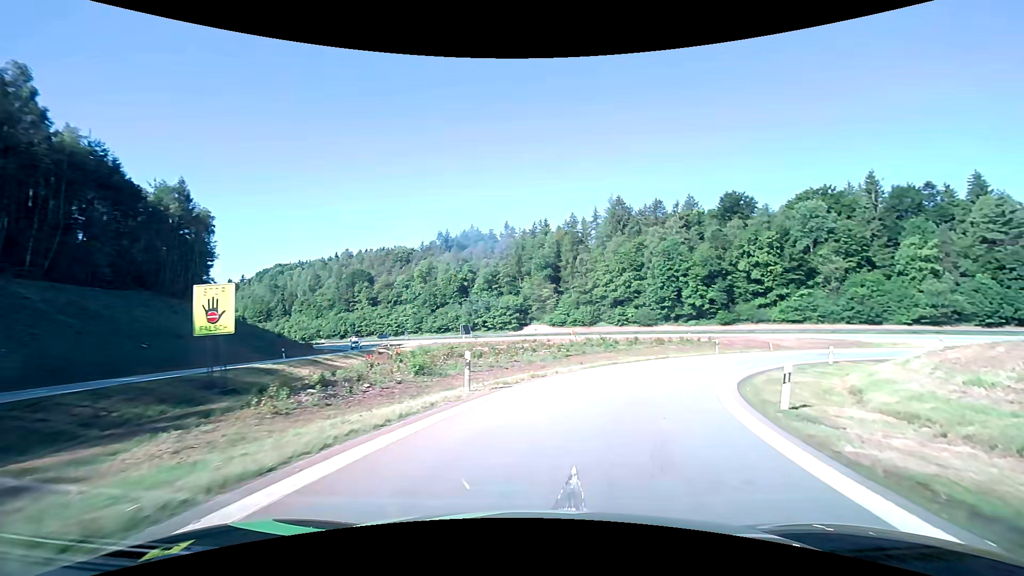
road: motorway_link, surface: asphalt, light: Day
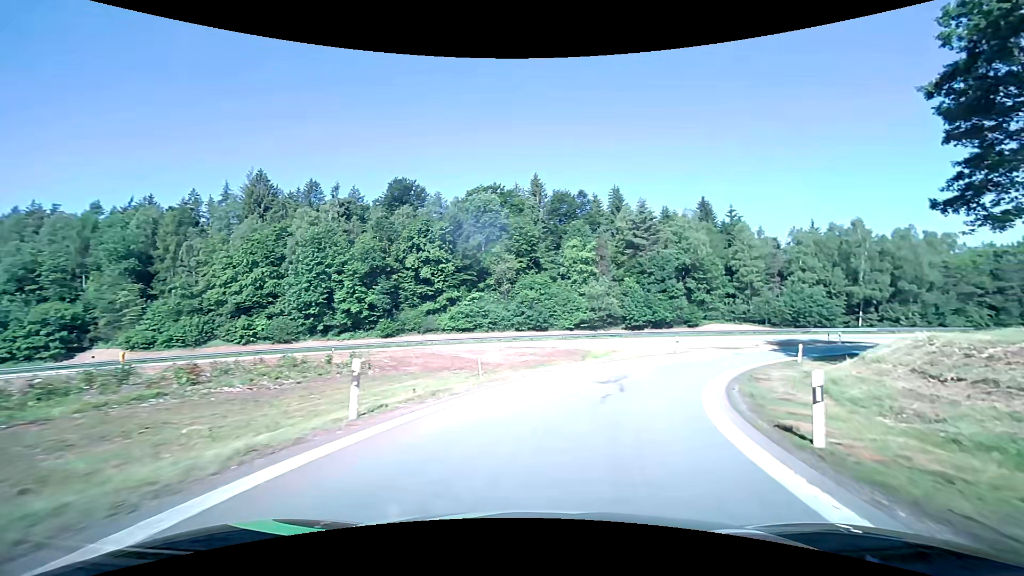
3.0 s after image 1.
(+9.6, +28.7) m; +37°
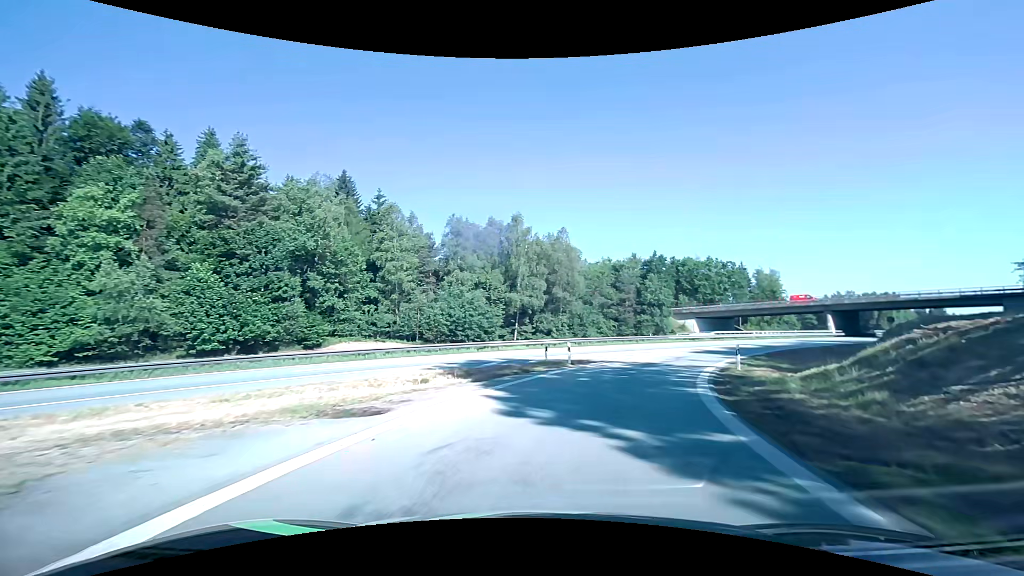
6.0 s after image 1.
(+11.3, +31.2) m; +40°
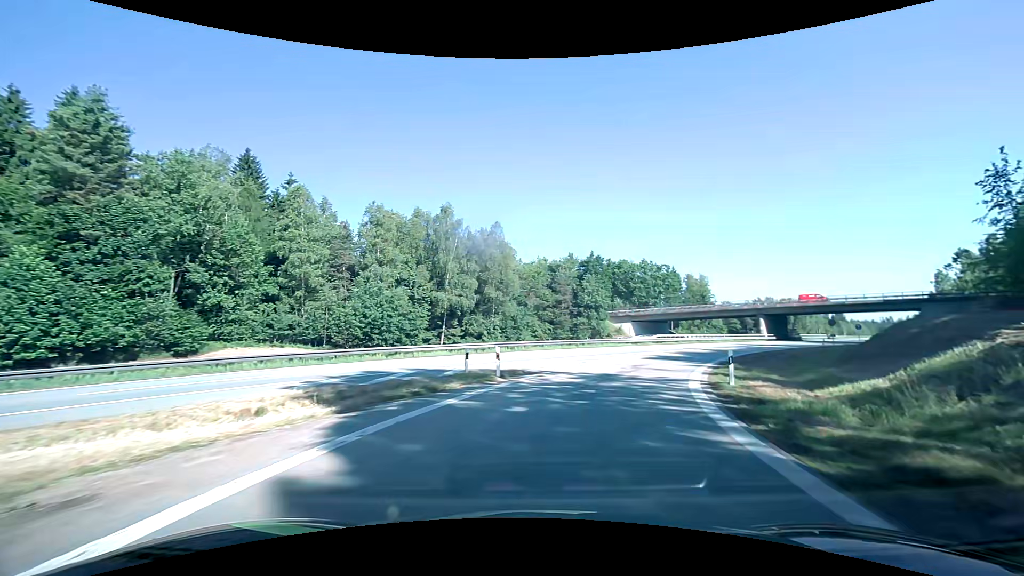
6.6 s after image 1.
(+0.4, +6.9) m; +7°
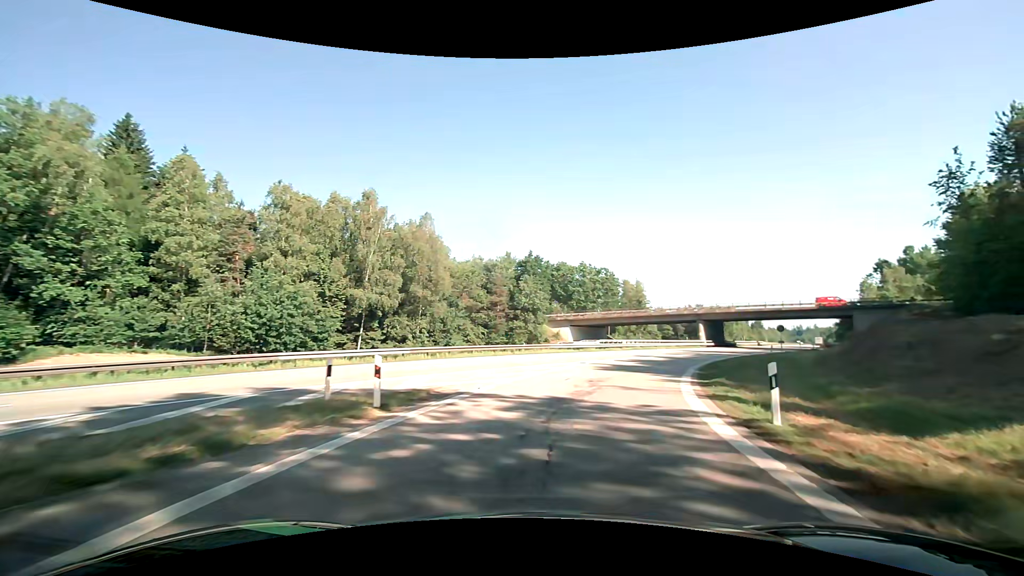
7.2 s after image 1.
(+0.4, +6.9) m; +7°
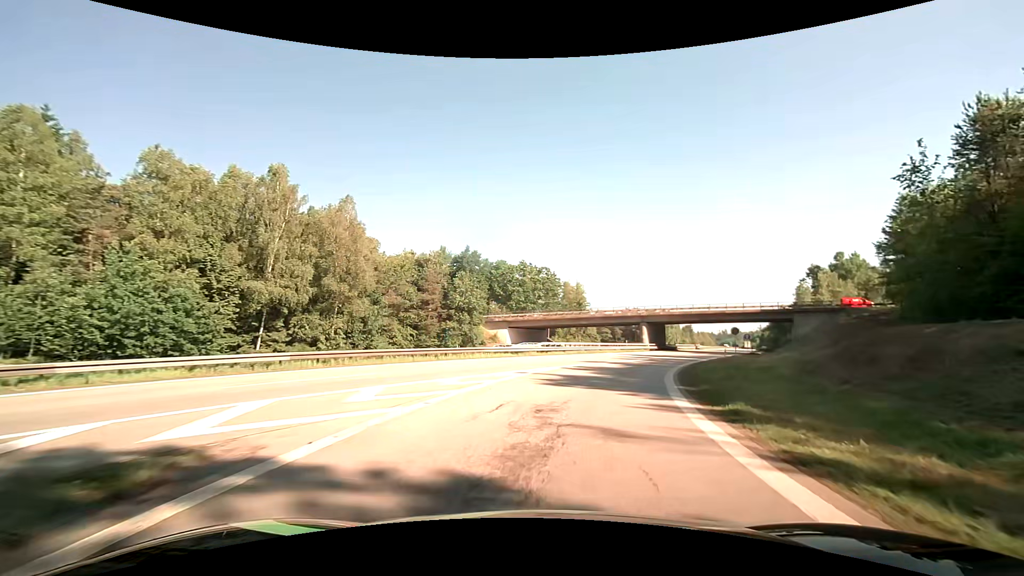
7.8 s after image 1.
(+0.4, +7.0) m; +7°
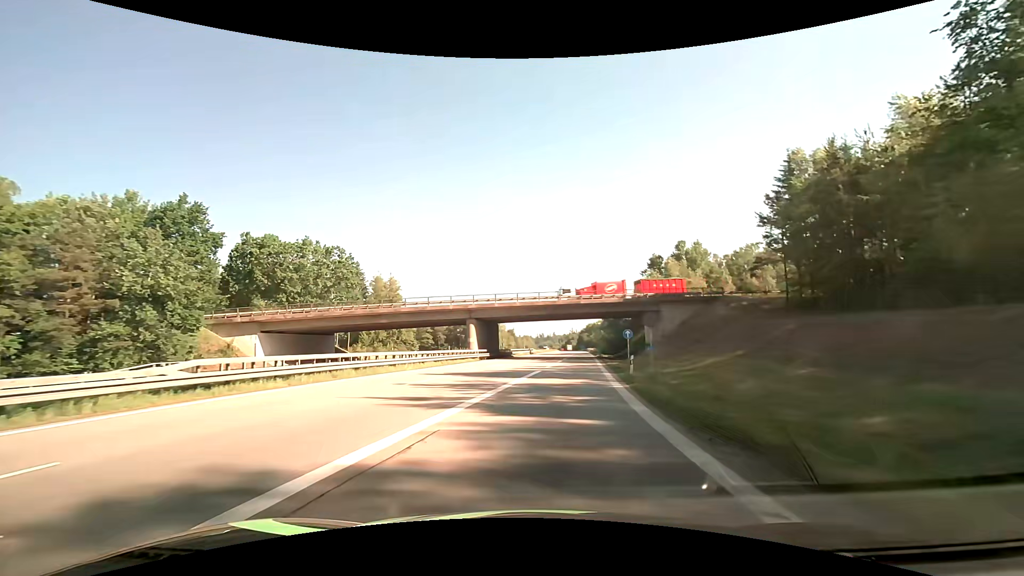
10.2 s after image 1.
(+5.4, +27.6) m; +20°
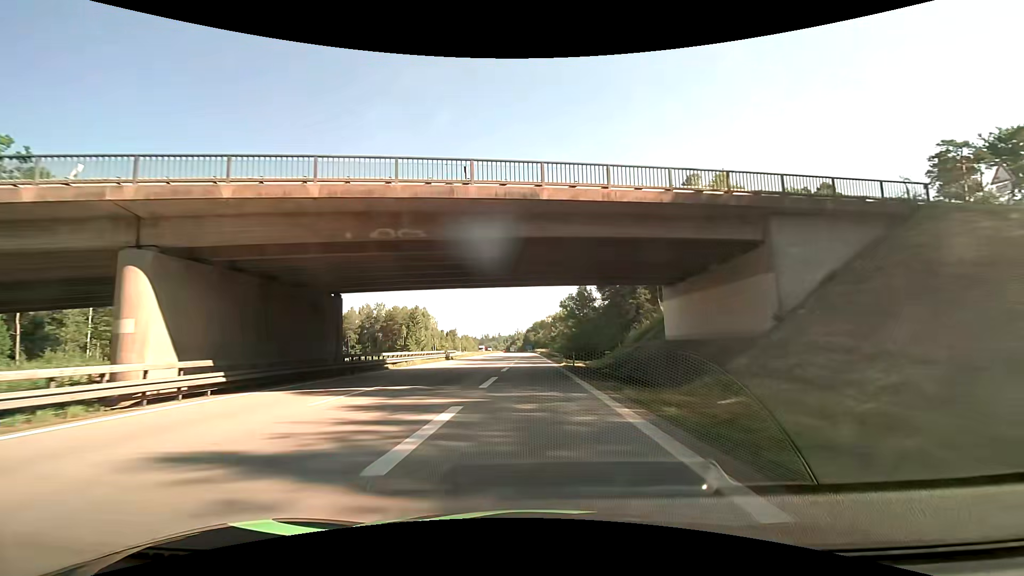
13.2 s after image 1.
(+3.3, +41.3) m; +6°
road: motorway
(0, +10) (0, +20) (0, +30) (0, +40) (0, +50) (0, +60) (-1, +70) (-1, +80) (-1, +90) (-1, +100) m
